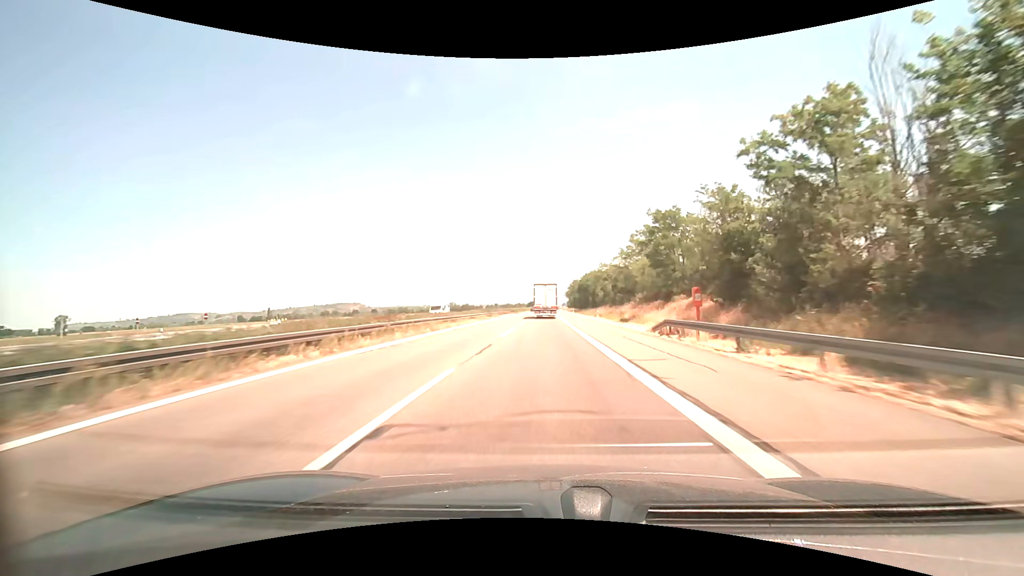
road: motorway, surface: asphalt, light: Day
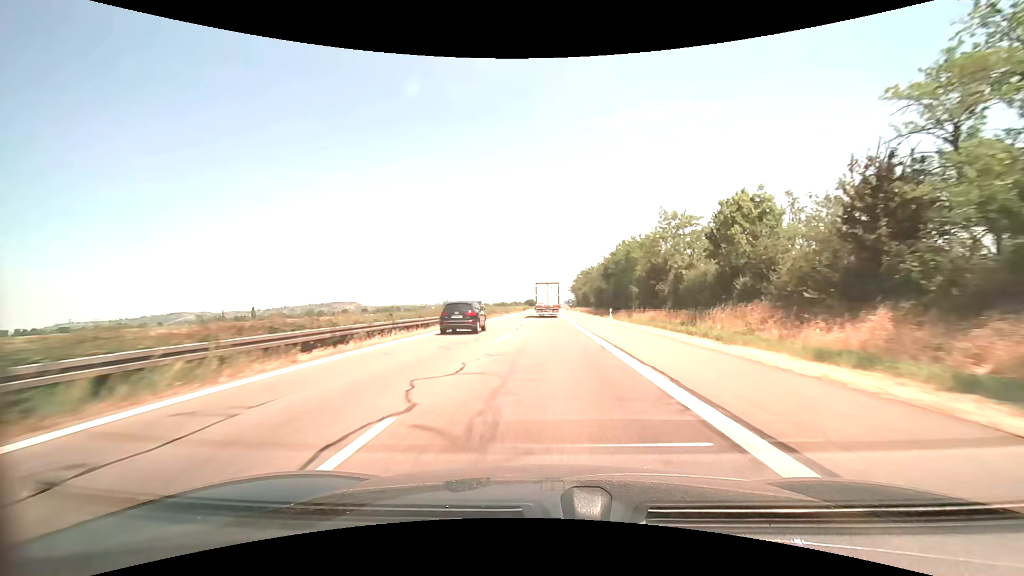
(-0.2, +58.9) m; 0°
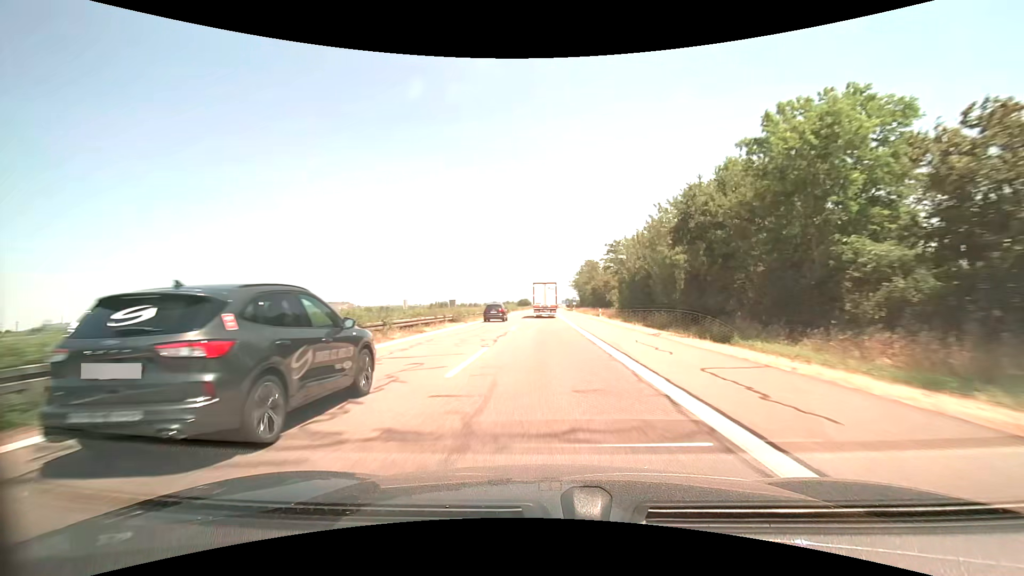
(+0.3, +44.2) m; +1°
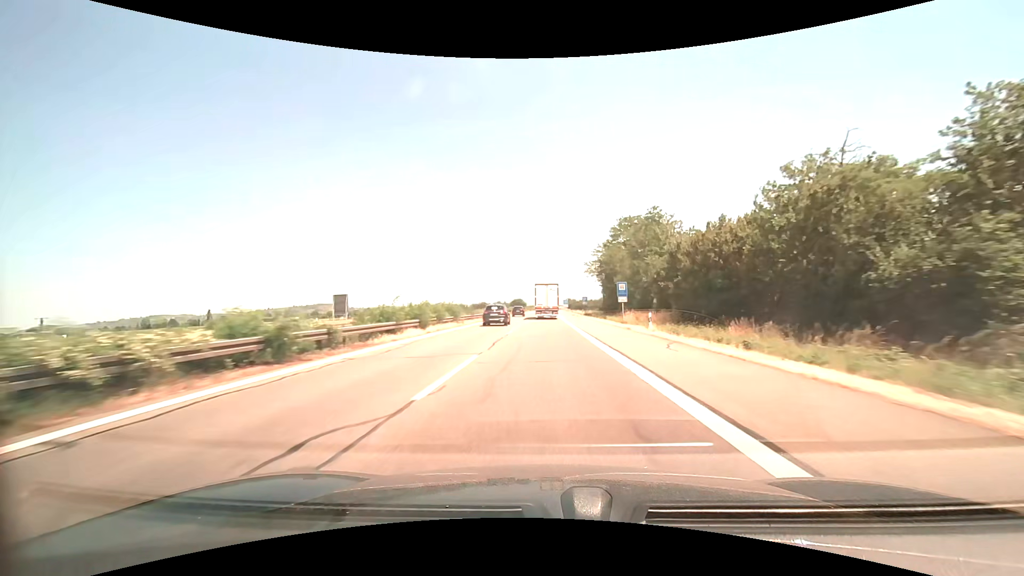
(-0.1, +73.6) m; 0°
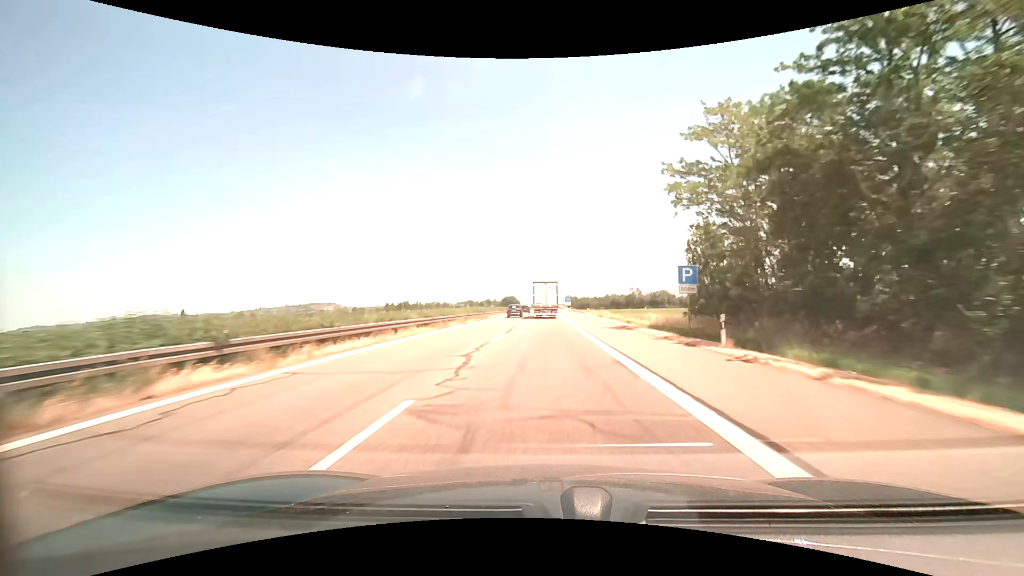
(0.0, +60.6) m; 0°
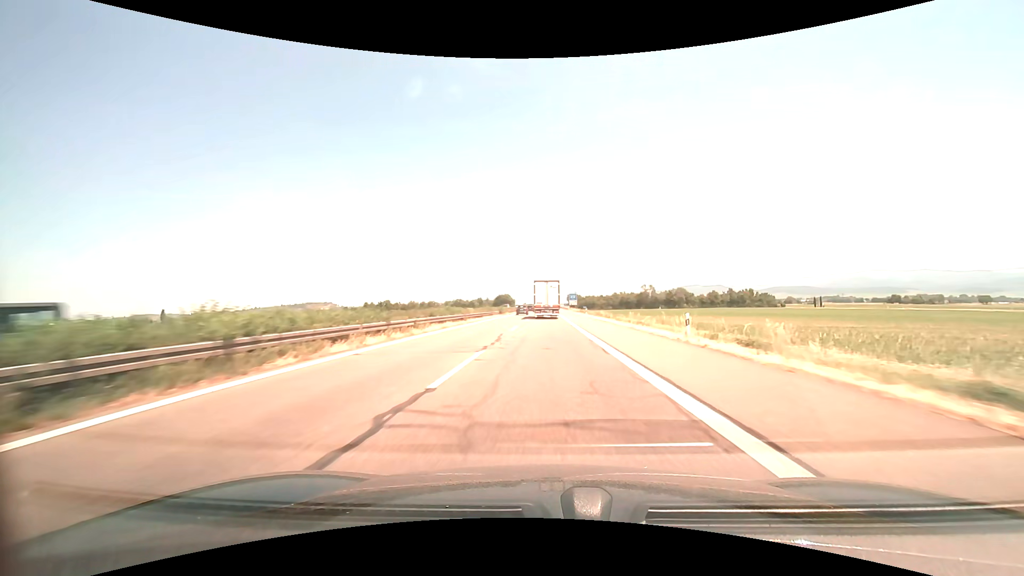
(+0.1, +45.6) m; 0°
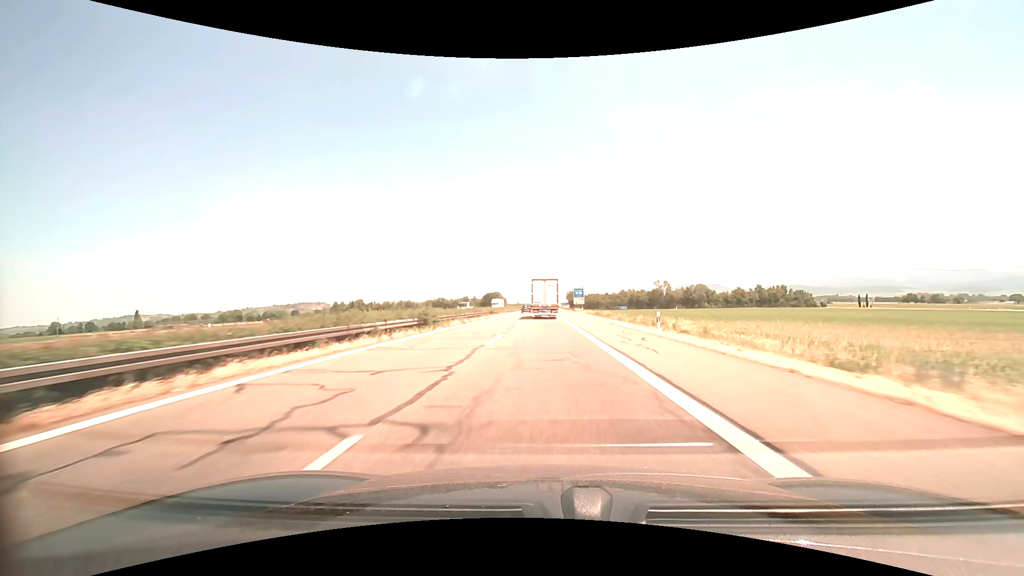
(+0.1, +45.4) m; 0°
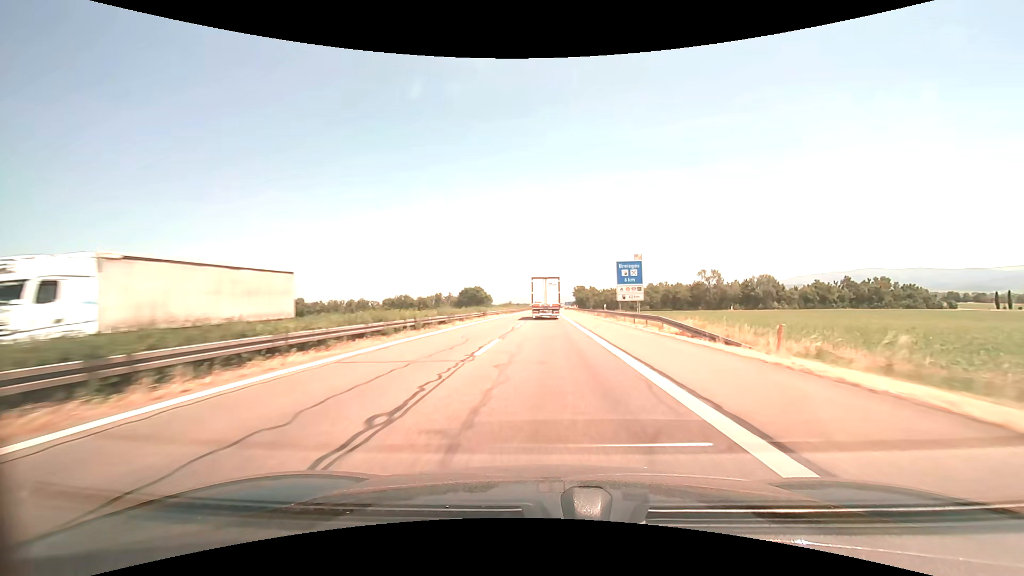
(0.0, +74.8) m; 0°
(0, +10) (0, +20) (0, +30) (0, +40) (0, +50) (0, +60) (0, +70) (+1, +80) (+1, +90) (+1, +100) m
